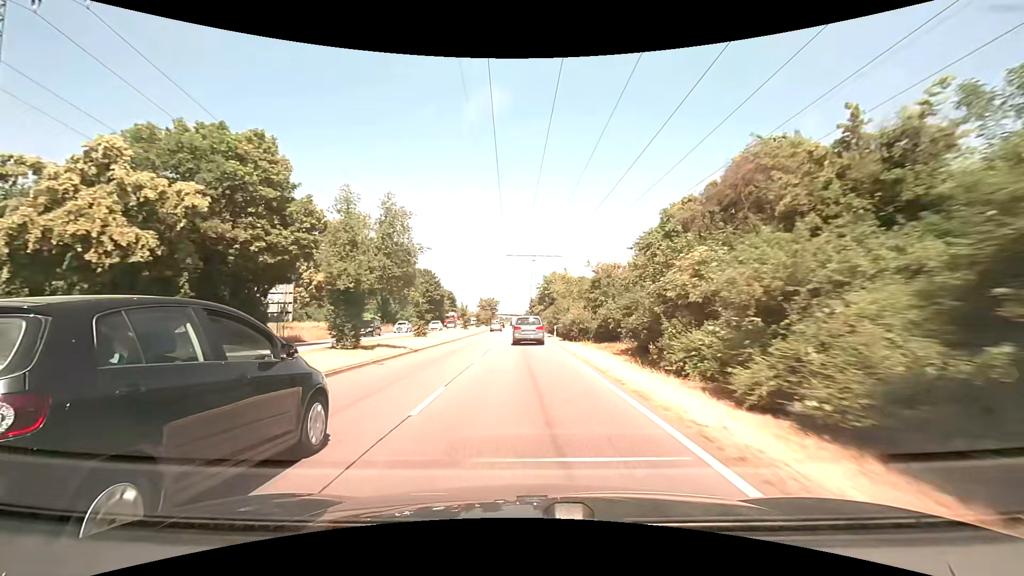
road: primary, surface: asphalt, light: Day
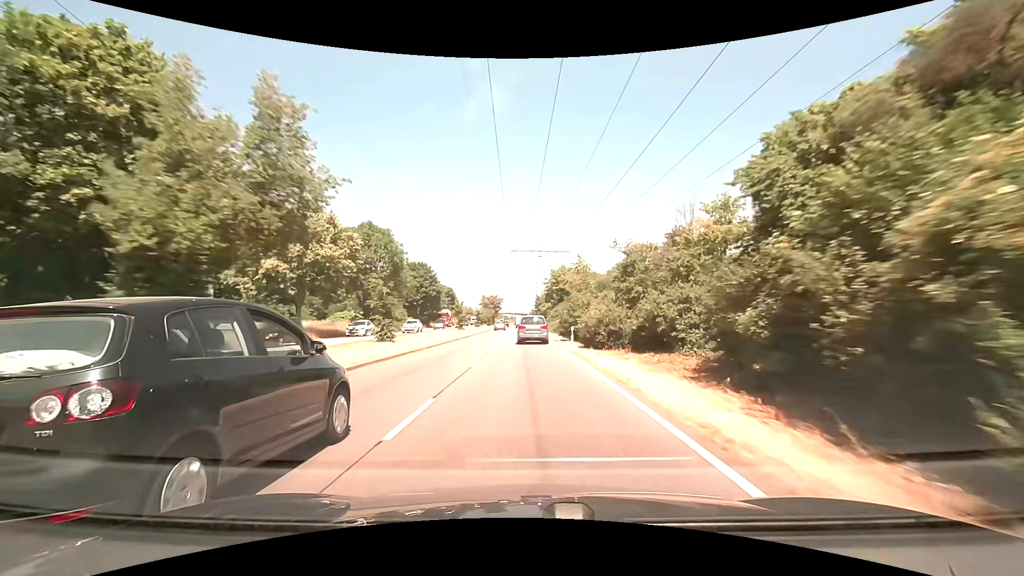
(-0.1, +10.8) m; -1°
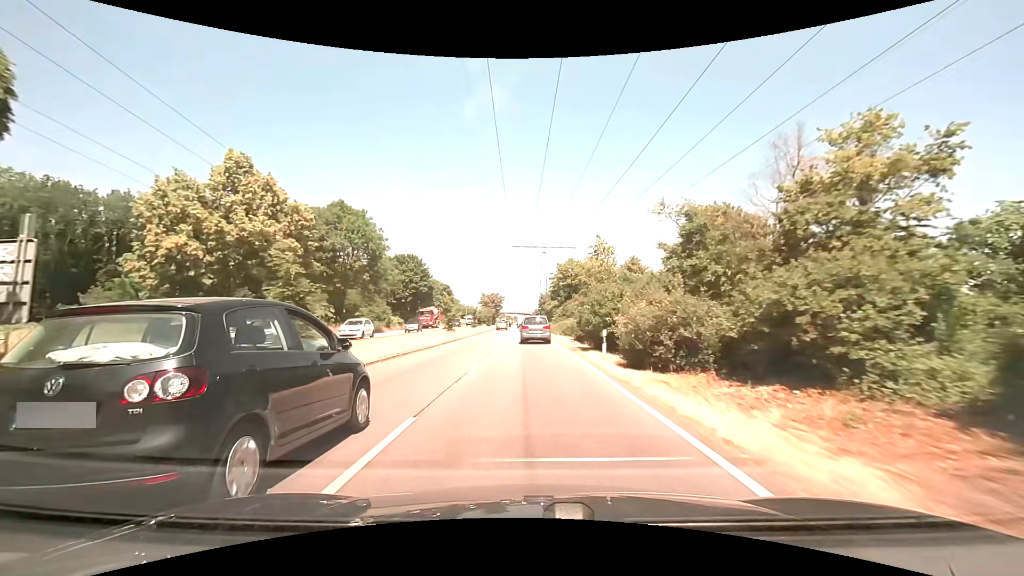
(0.0, +10.8) m; 0°
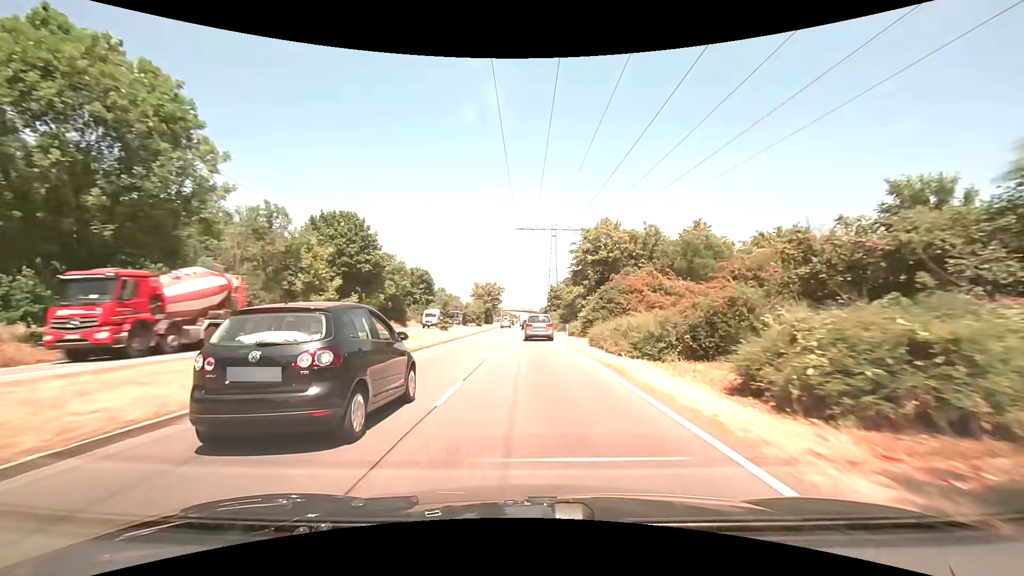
(-0.2, +32.7) m; -1°
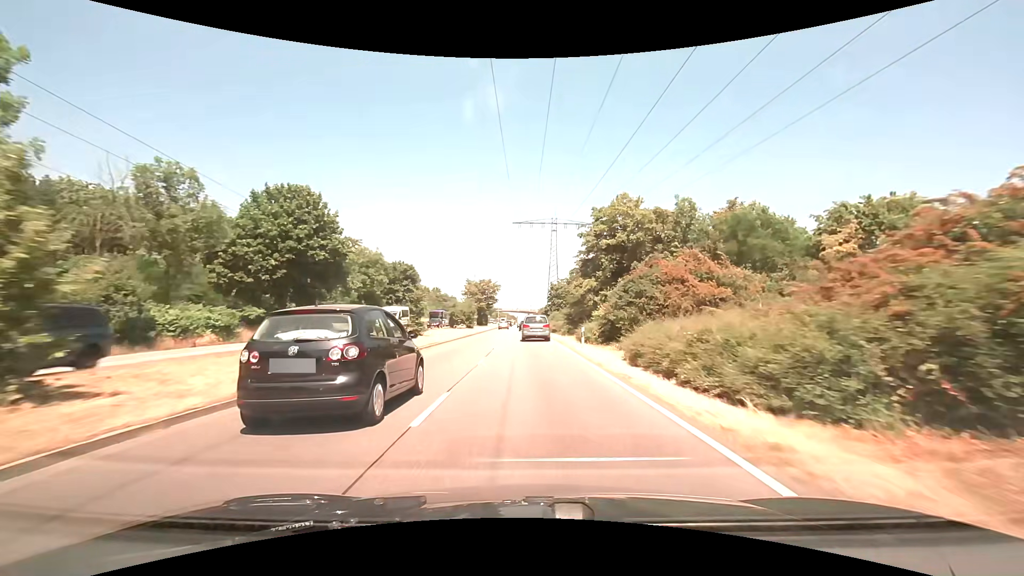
(+0.1, +10.8) m; 0°
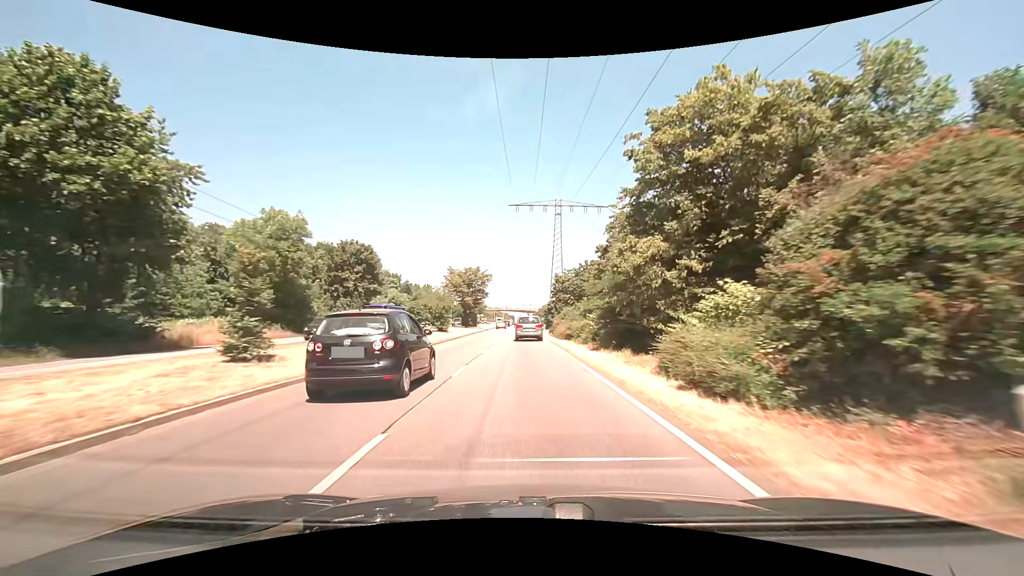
(+0.1, +21.5) m; 0°
